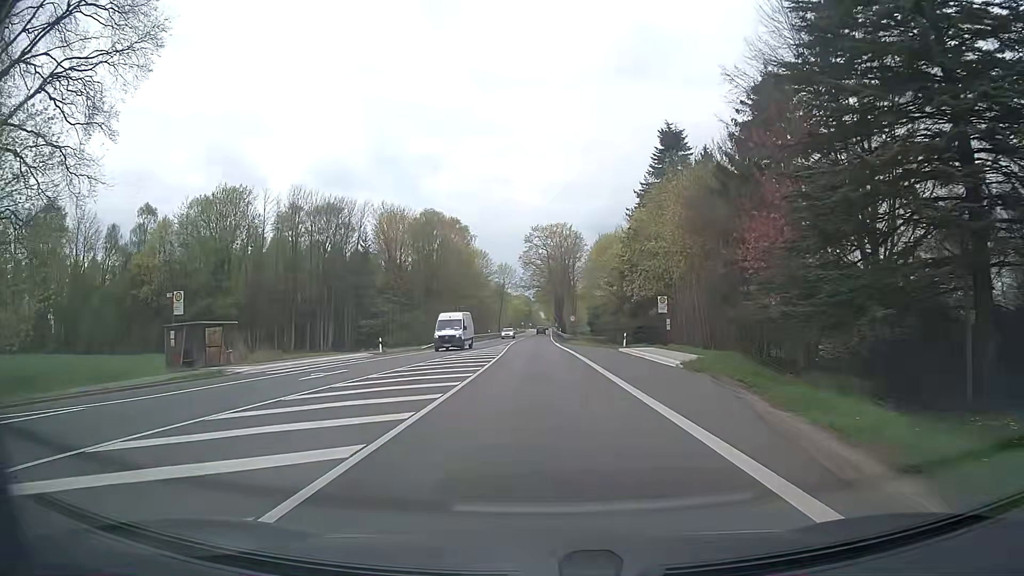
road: primary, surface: asphalt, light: Day
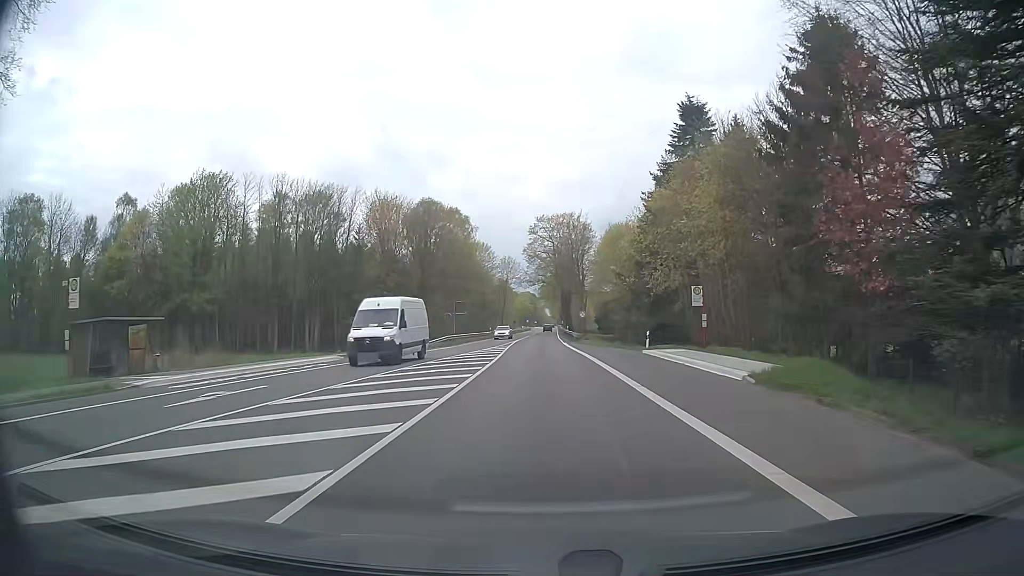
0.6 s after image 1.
(-0.1, +8.1) m; -1°
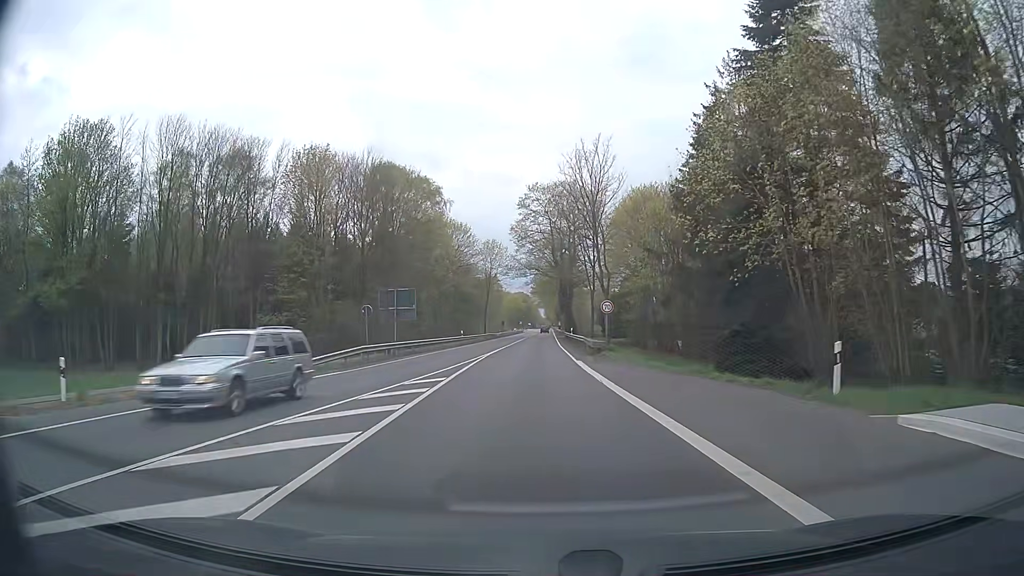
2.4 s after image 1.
(+0.4, +27.0) m; +1°
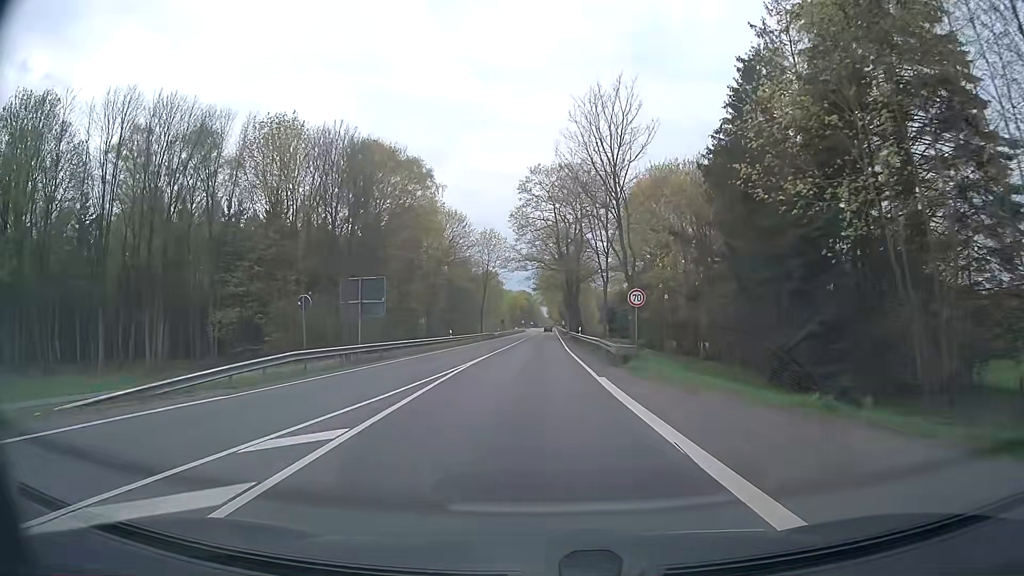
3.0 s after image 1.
(0.0, +9.7) m; 0°
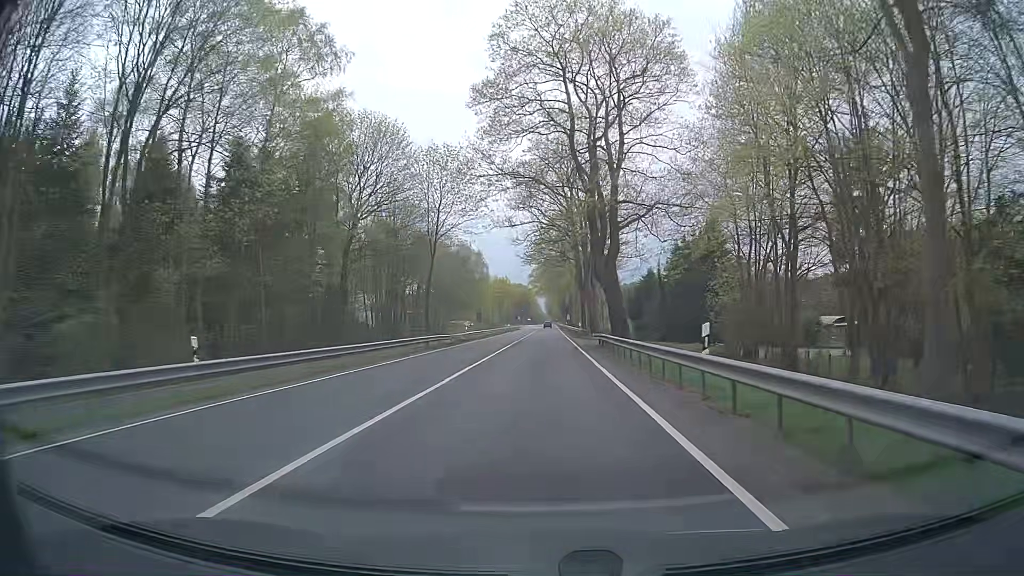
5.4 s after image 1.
(0.0, +41.2) m; 0°
